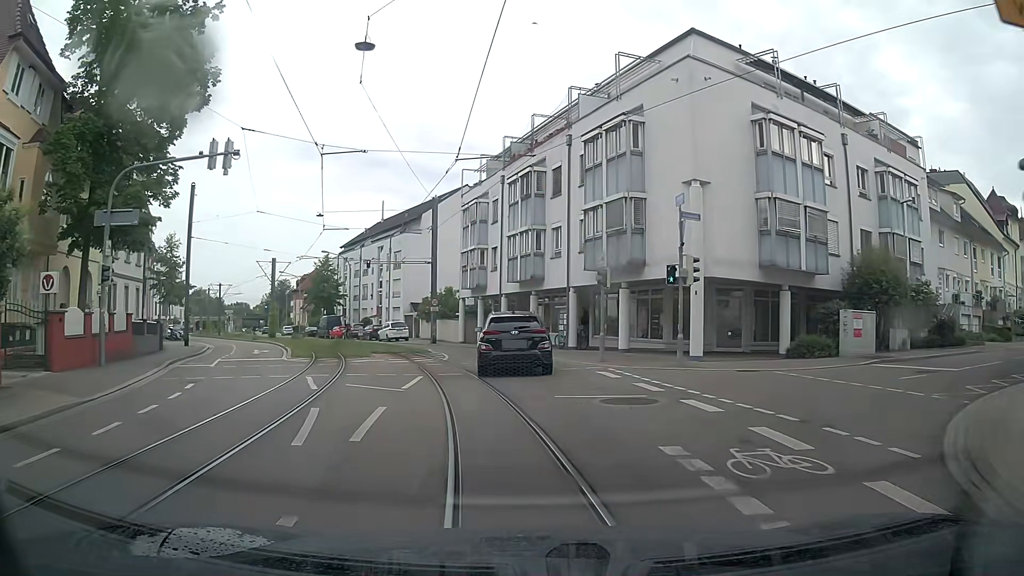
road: tertiary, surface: asphalt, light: Day
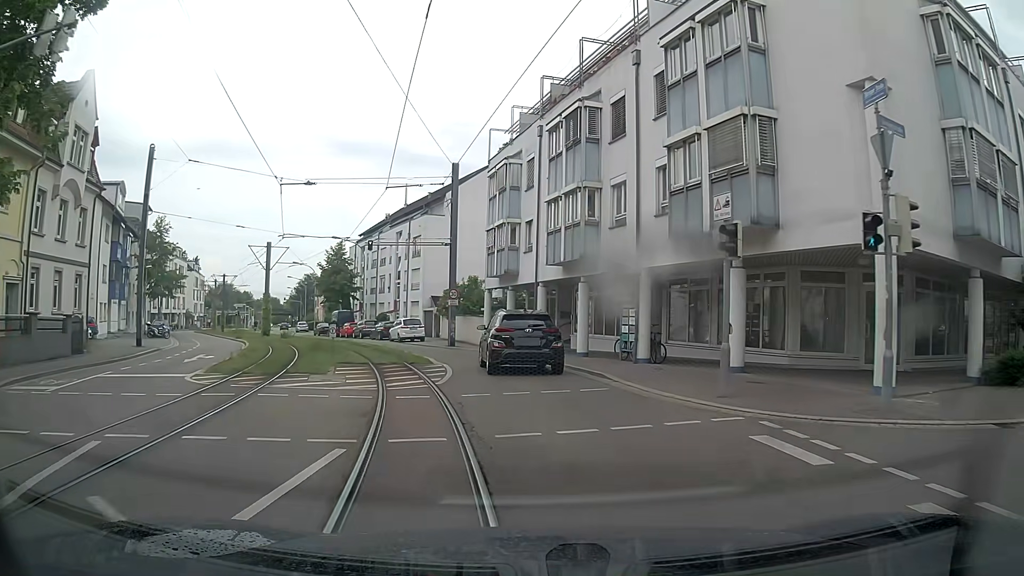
(-0.2, +9.8) m; -2°
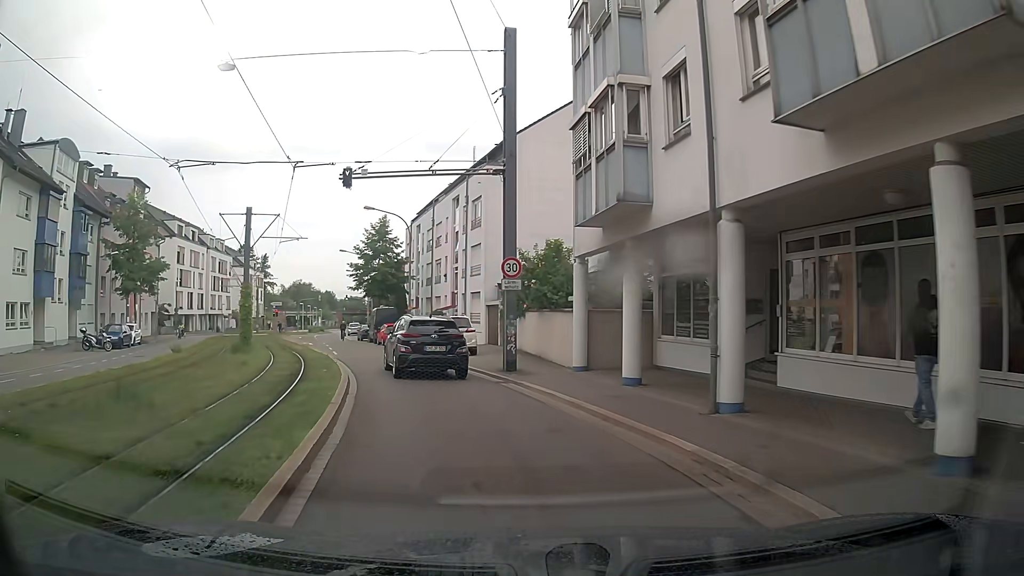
(-0.8, +18.5) m; -8°
(-1, +10) (-3, +20) (-6, +29) (-10, +39) (-13, +48) (-16, +57) (-20, +67) (-23, +76) (-25, +86) (-27, +96) m
